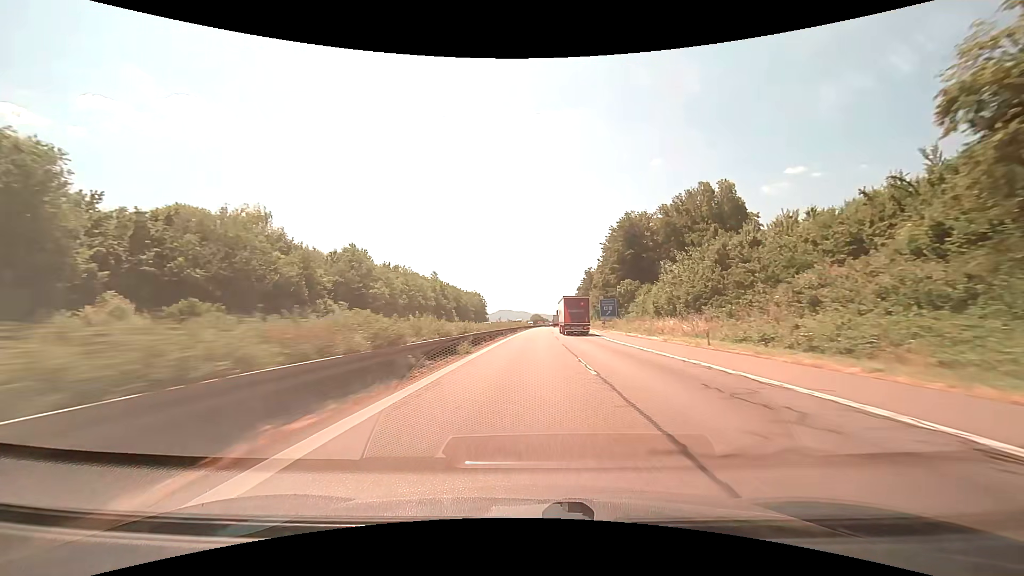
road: motorway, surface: asphalt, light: Day
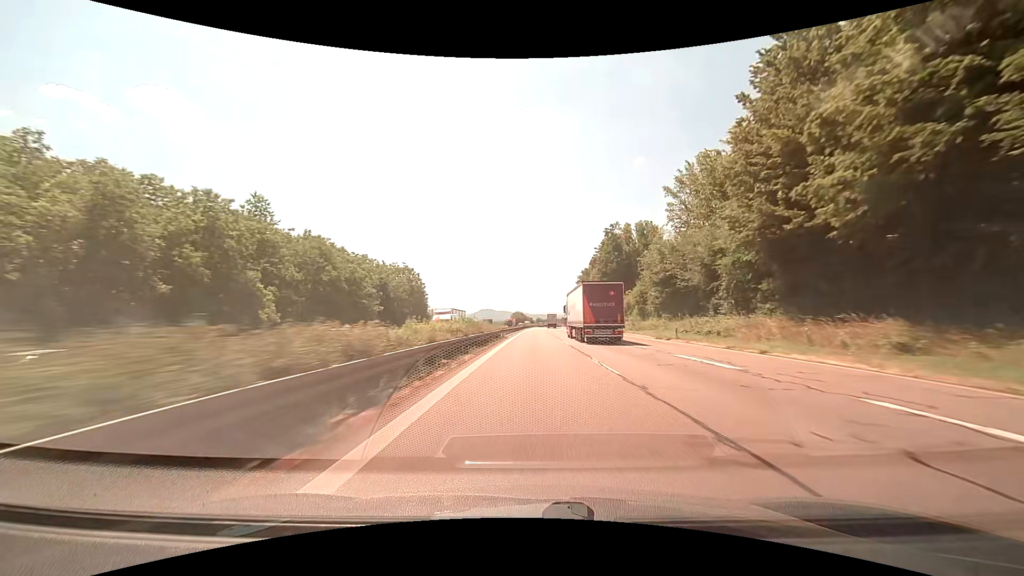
(+2.1, +90.1) m; +2°
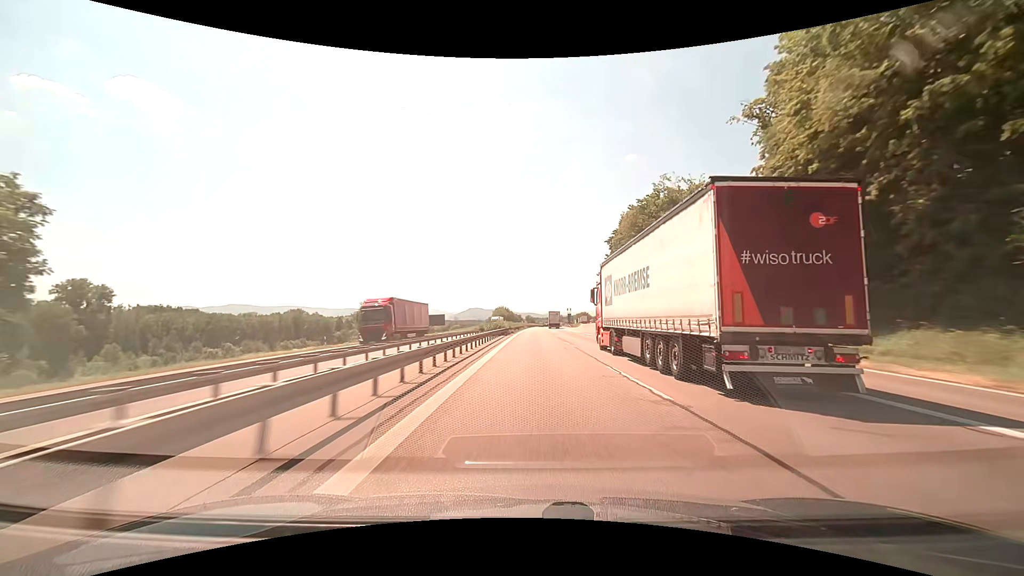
(+1.1, +94.6) m; +1°
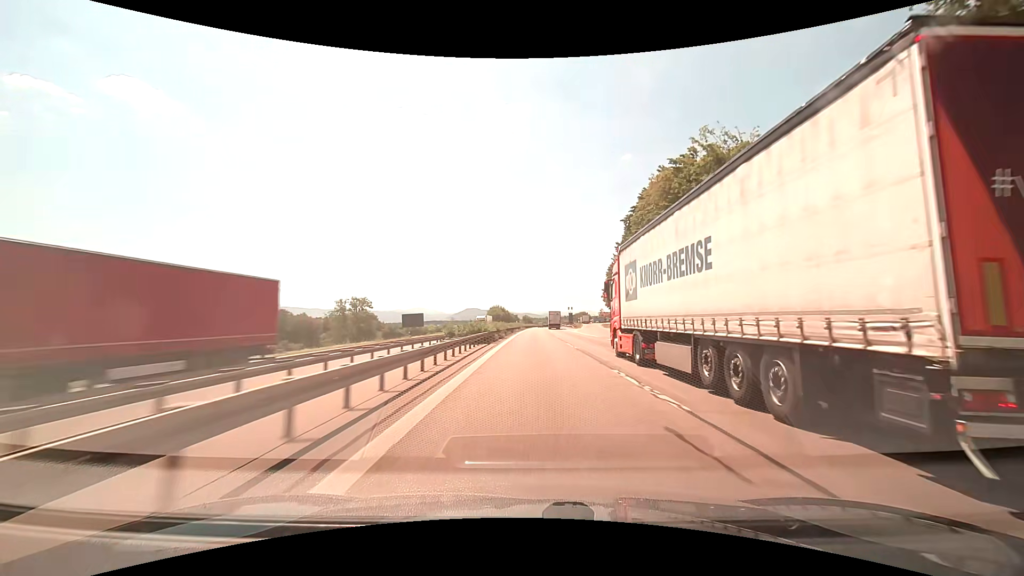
(+0.1, +19.3) m; +1°
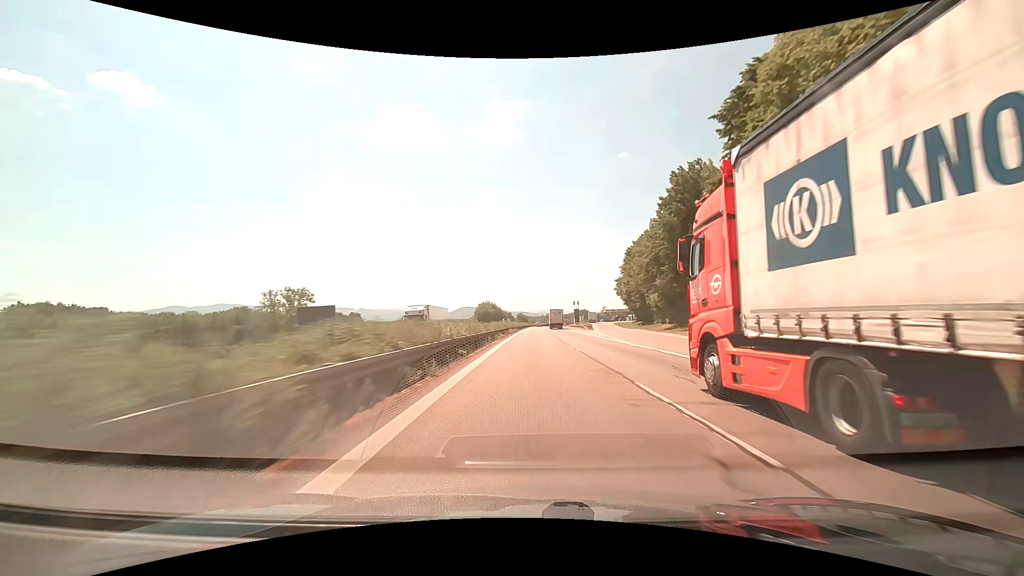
(+0.2, +38.9) m; 0°
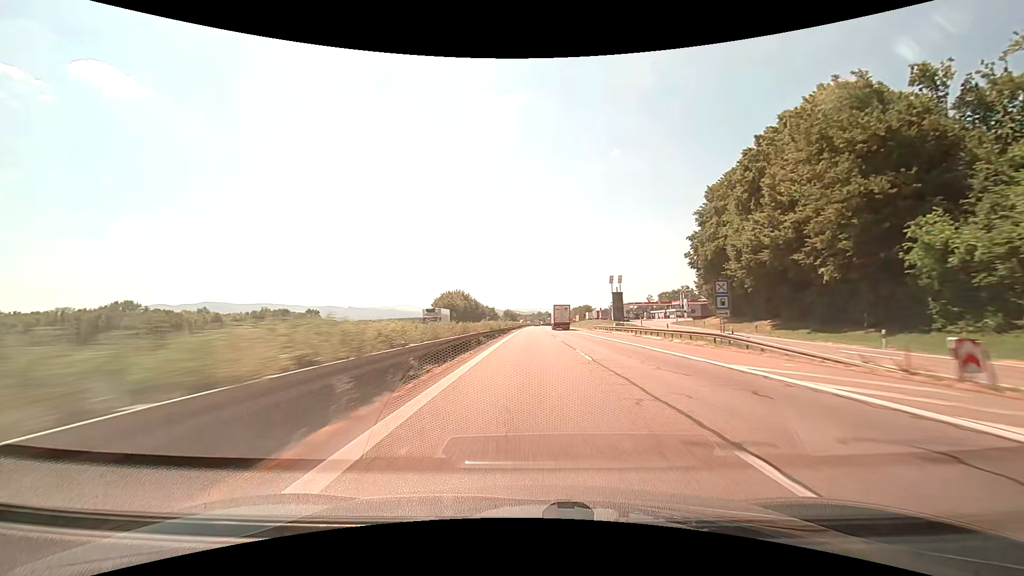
(+0.8, +77.8) m; +1°
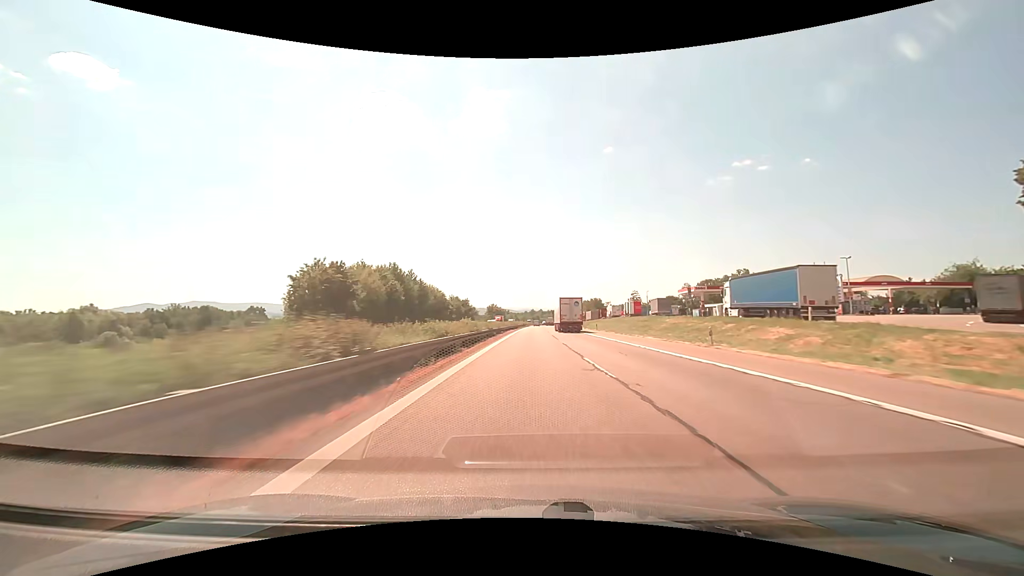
(+0.7, +77.2) m; +1°
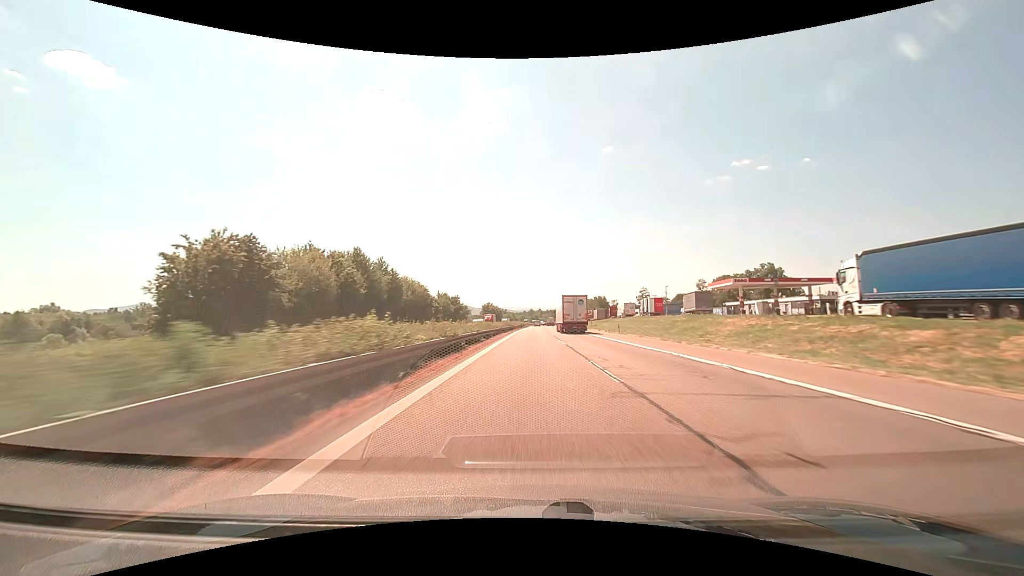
(0.0, +19.2) m; 0°
(0, +10) (0, +20) (0, +30) (0, +40) (0, +50) (0, +60) (0, +70) (0, +80) (+1, +90) (+1, +100) m
